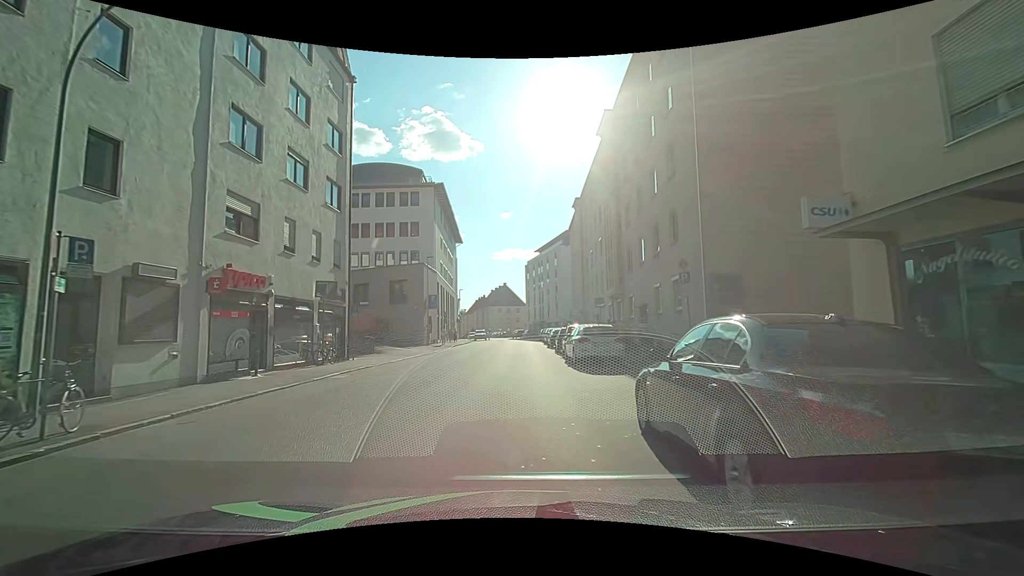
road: tertiary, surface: asphalt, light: Day
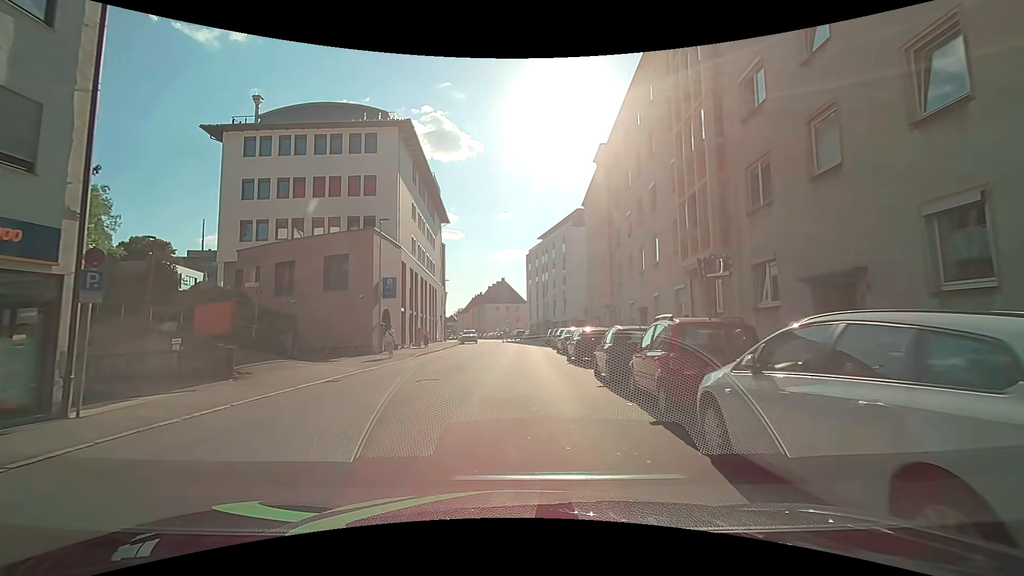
(-0.1, +15.8) m; 0°
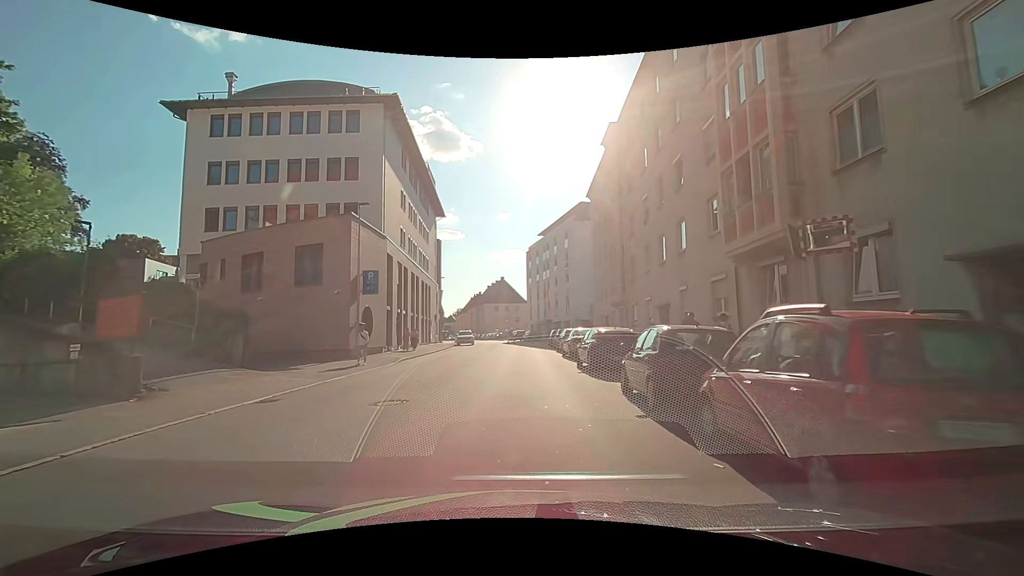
(0.0, +4.0) m; 0°
(0, +10) (0, +20) (0, +30) (0, +40) (-1, +50) (-1, +60) (-2, +70) (-4, +80) (-7, +89) (-9, +99) m
